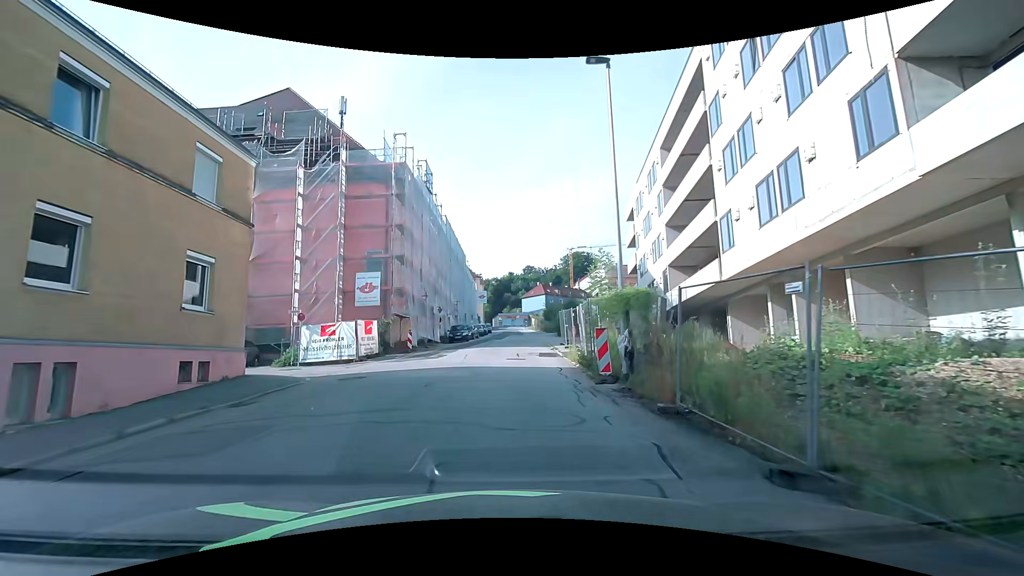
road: residential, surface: asphalt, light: Day
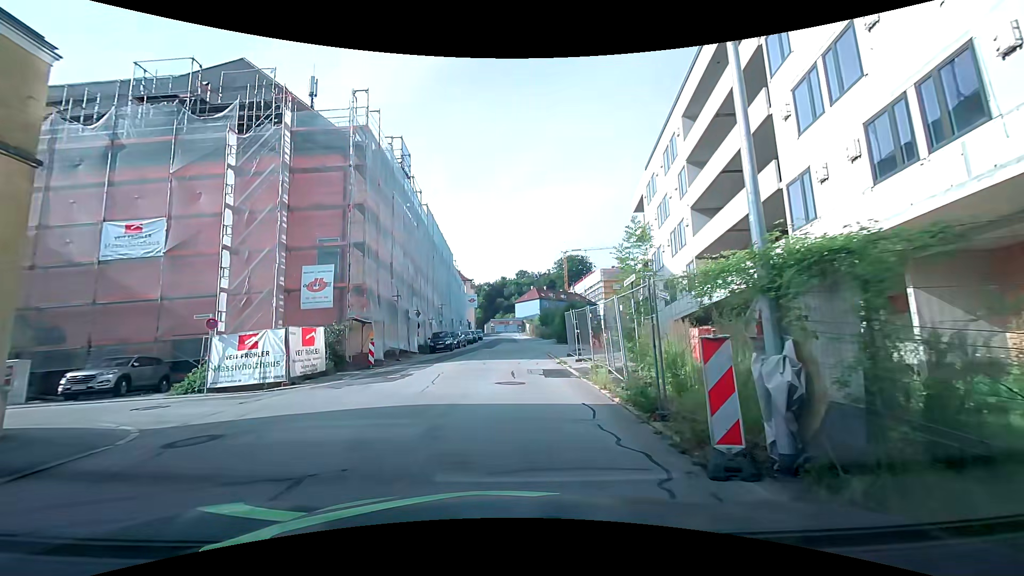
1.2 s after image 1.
(+0.1, +6.7) m; +1°
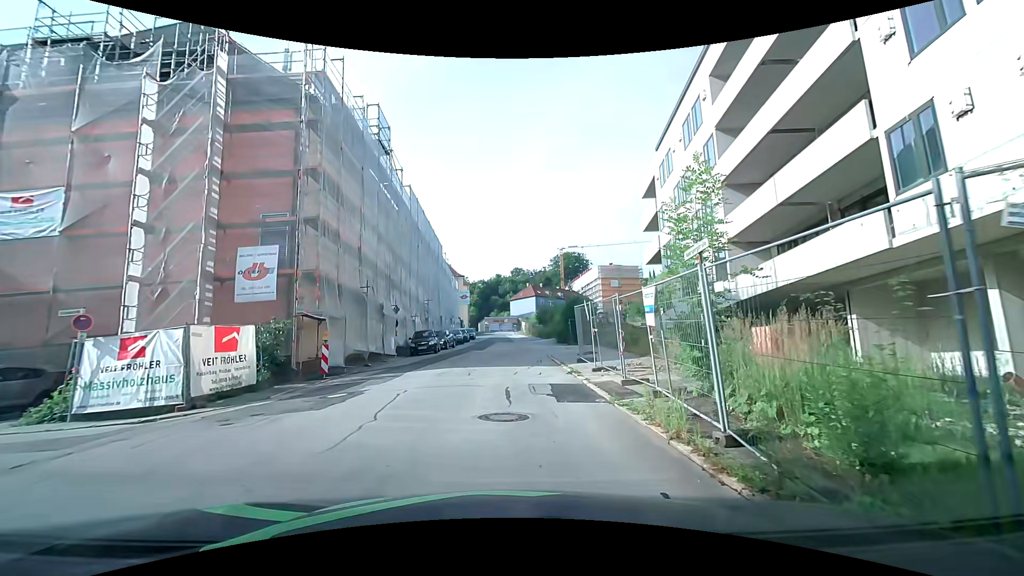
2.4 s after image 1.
(0.0, +4.9) m; +1°
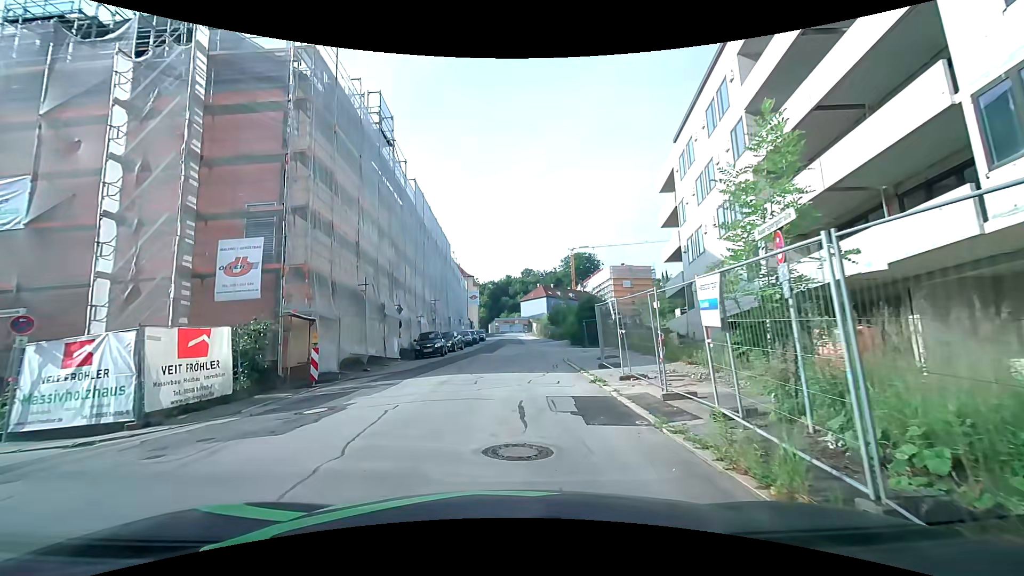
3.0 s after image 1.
(0.0, +2.1) m; 0°
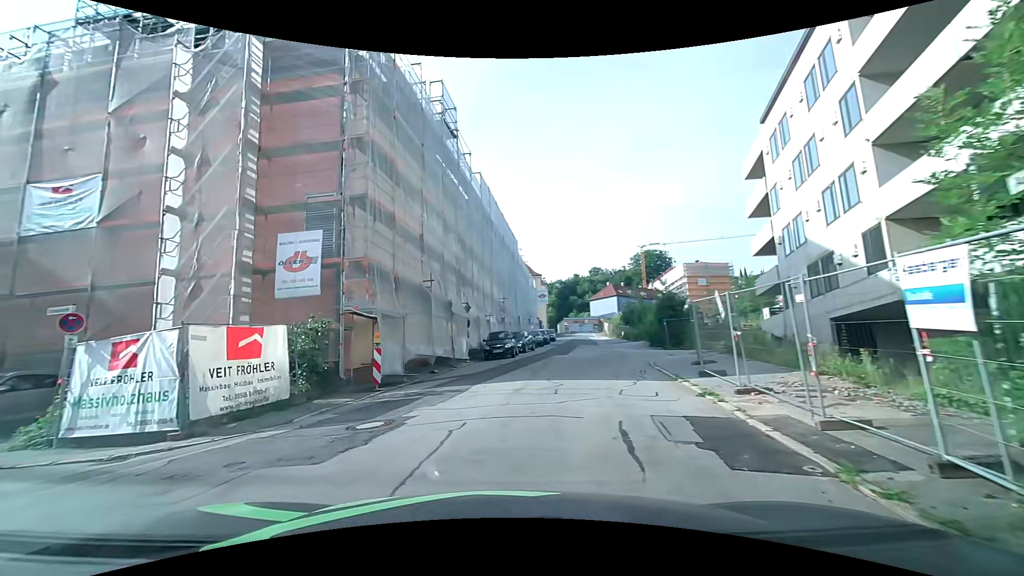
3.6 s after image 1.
(-0.1, +2.0) m; -5°
